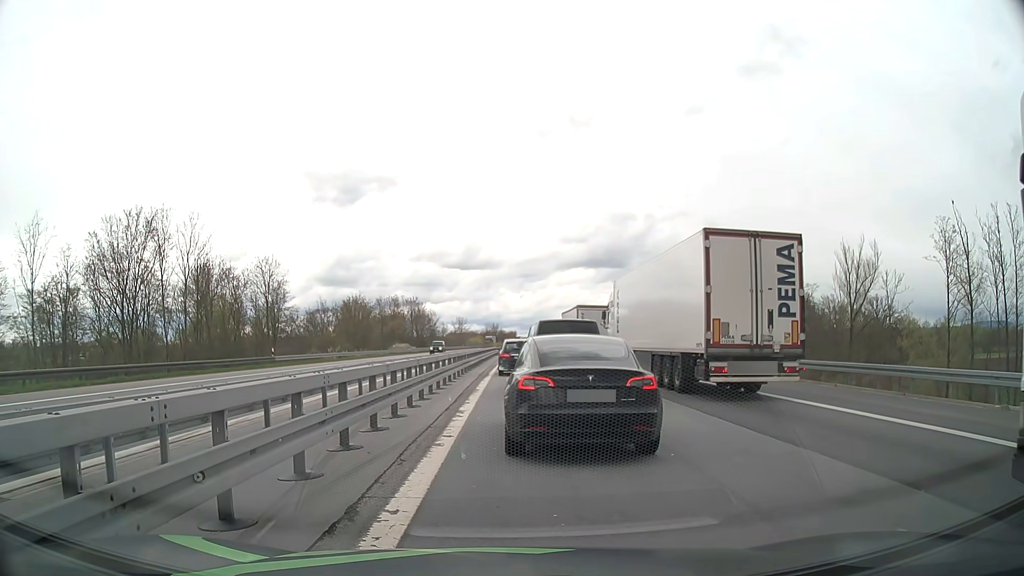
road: motorway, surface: asphalt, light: Day
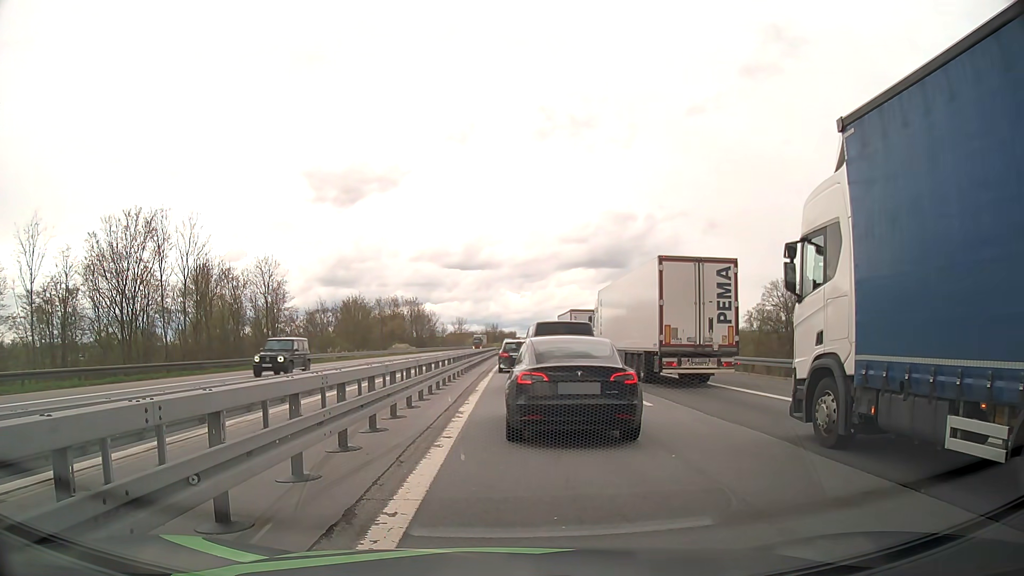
(0.0, +0.1) m; 0°
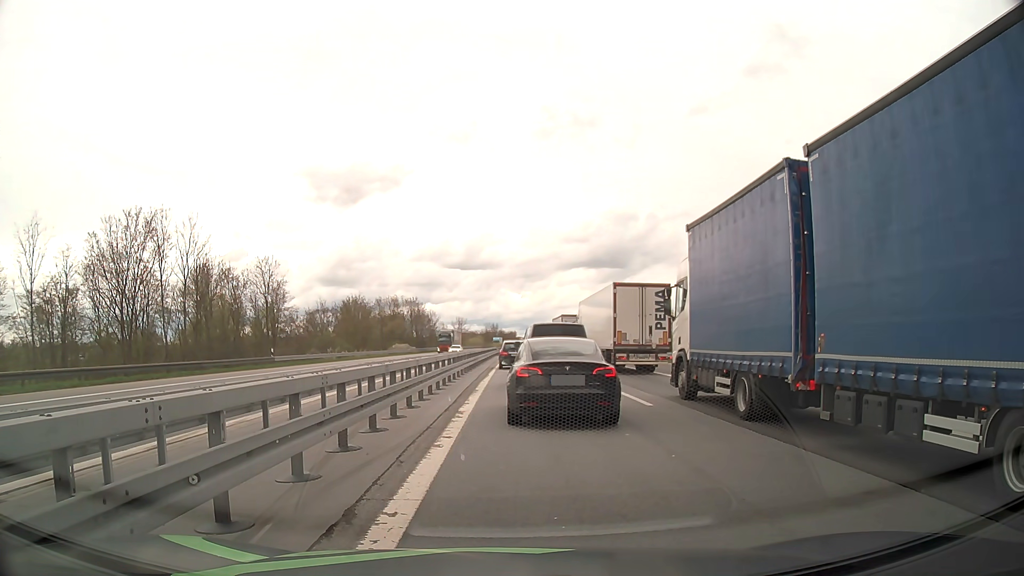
(0.0, 0.0) m; 0°
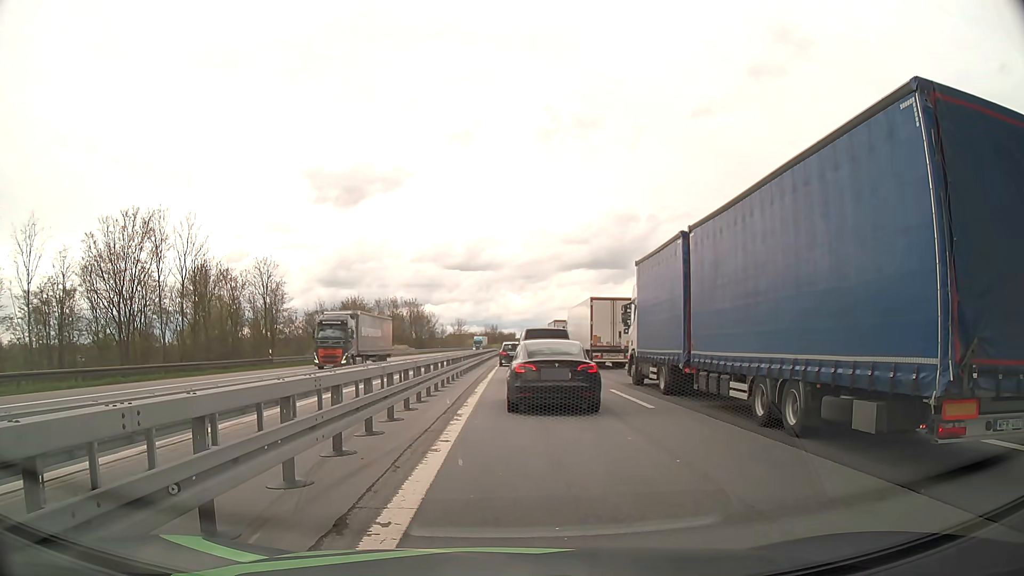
(0.0, +0.2) m; 0°
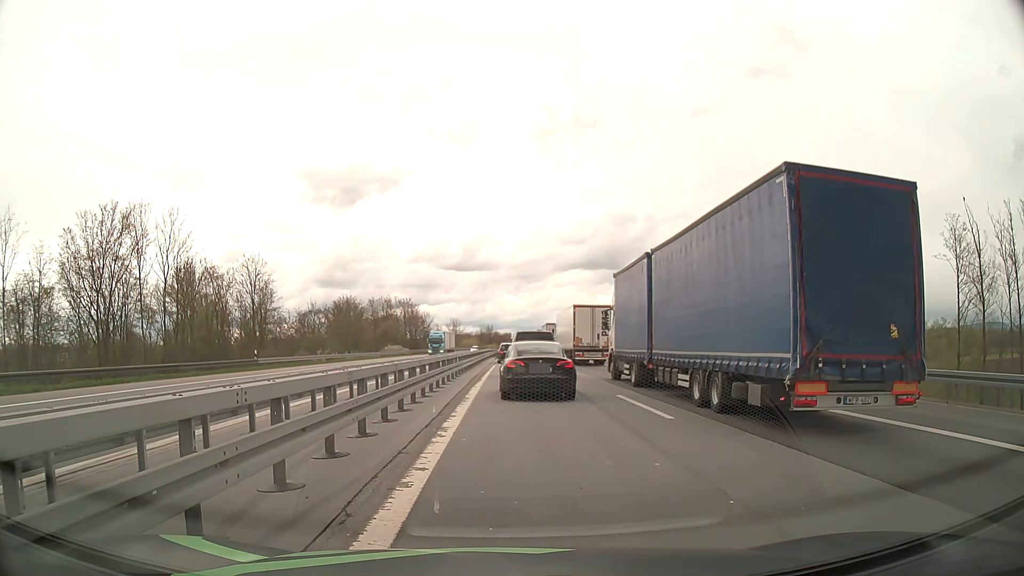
(0.0, +2.2) m; 0°
